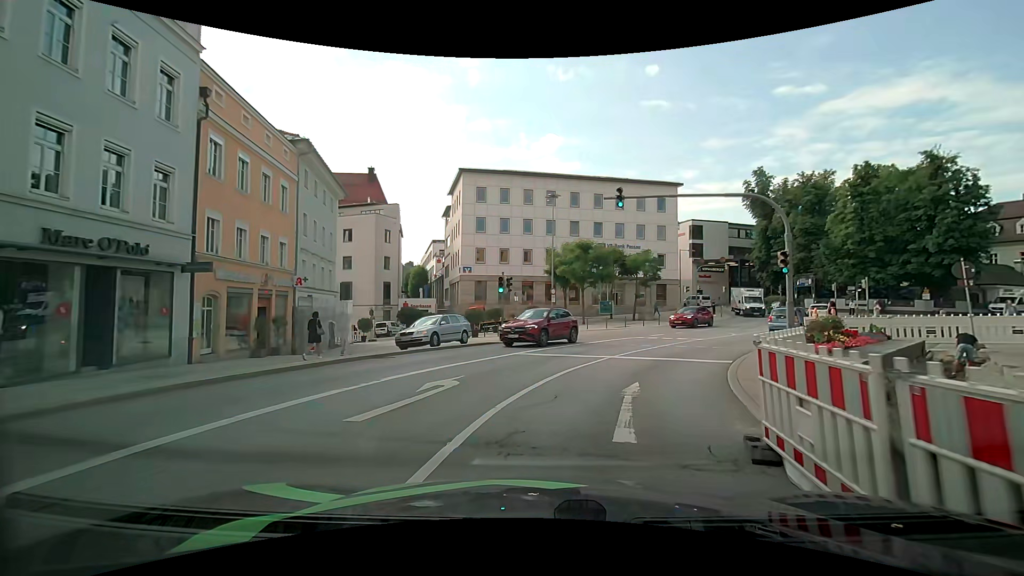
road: primary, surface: asphalt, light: Day
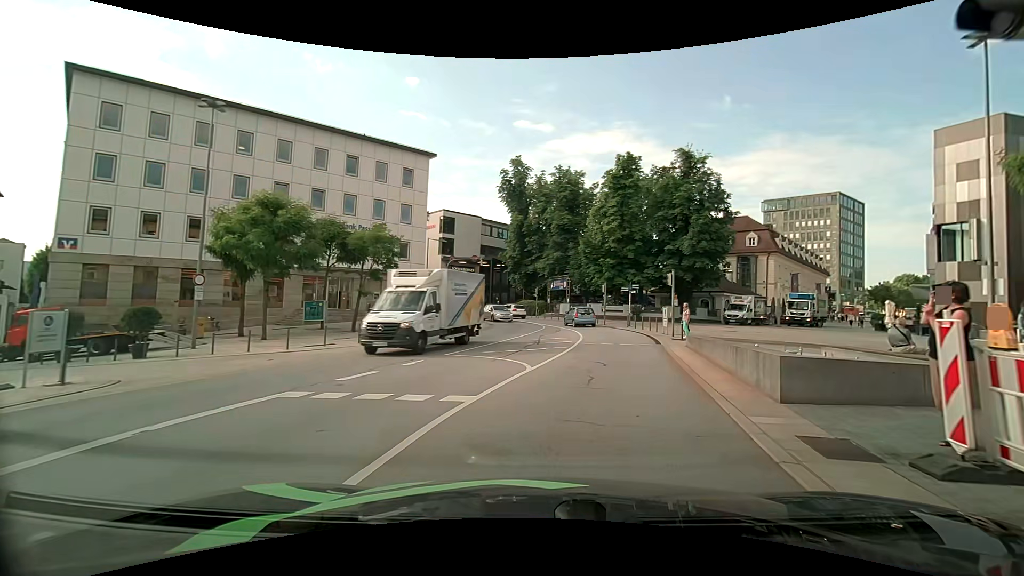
(+5.0, +17.3) m; +31°
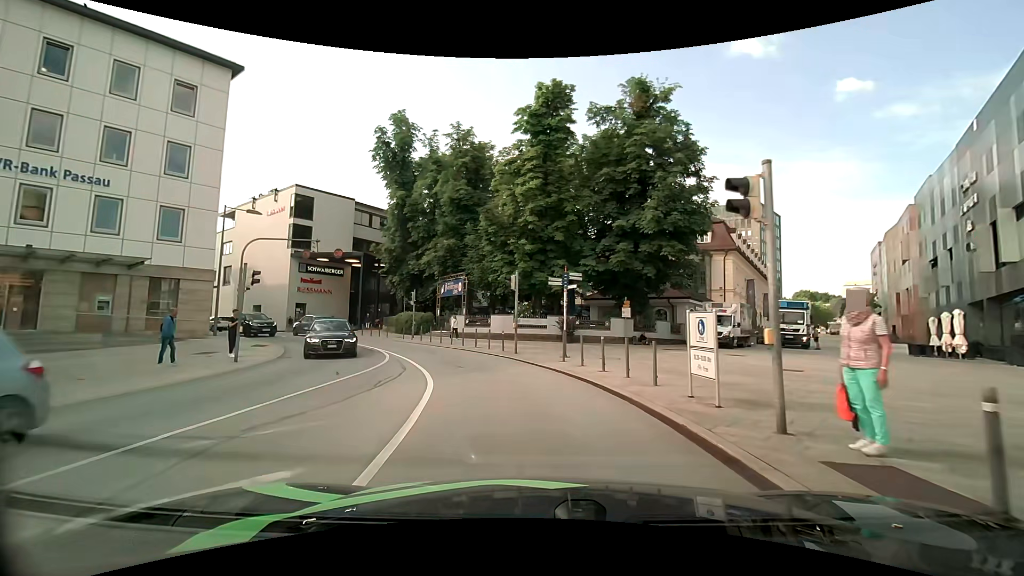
(+2.8, +19.9) m; +10°
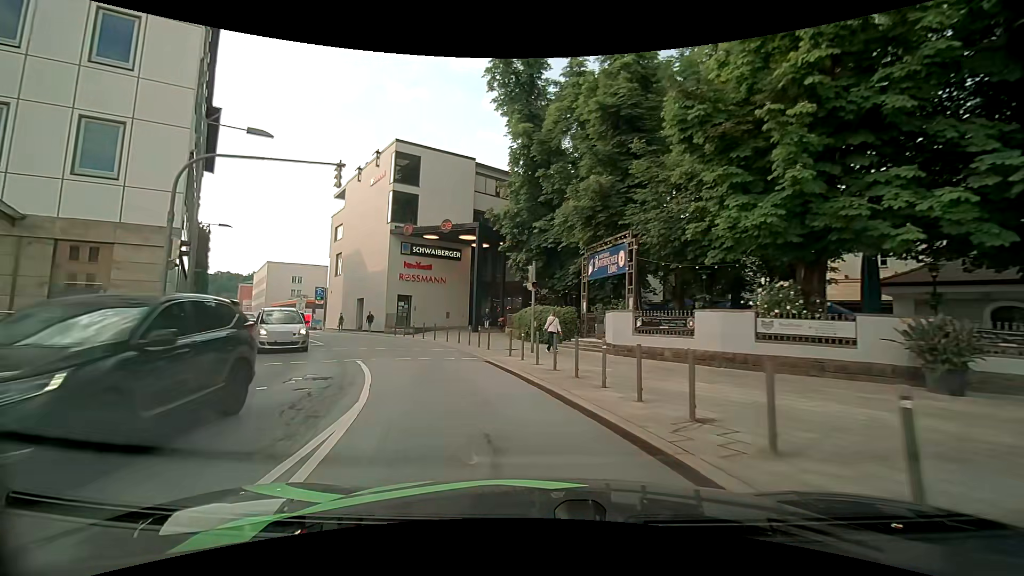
(-2.2, +17.4) m; -17°
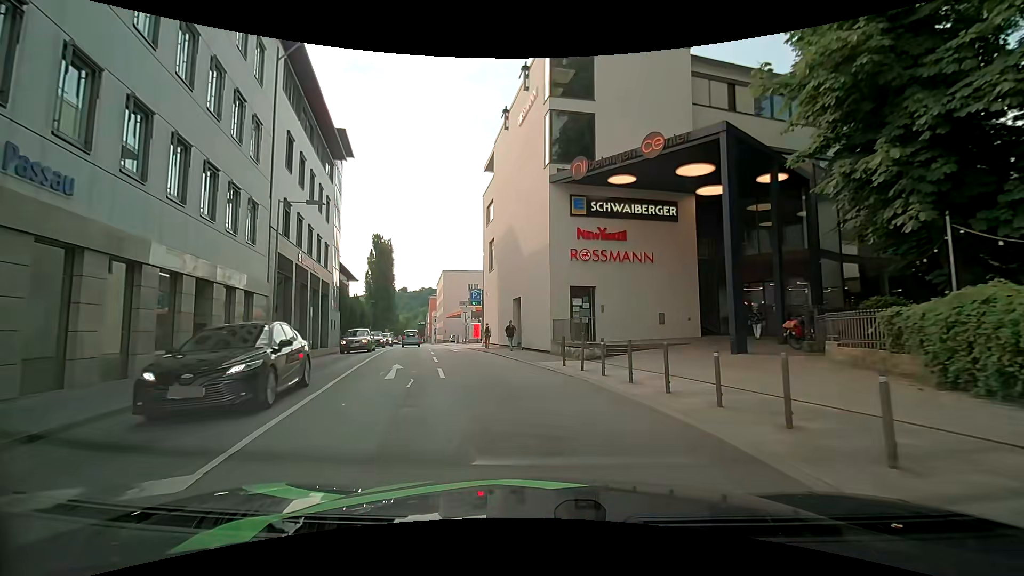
(-4.0, +17.1) m; -22°
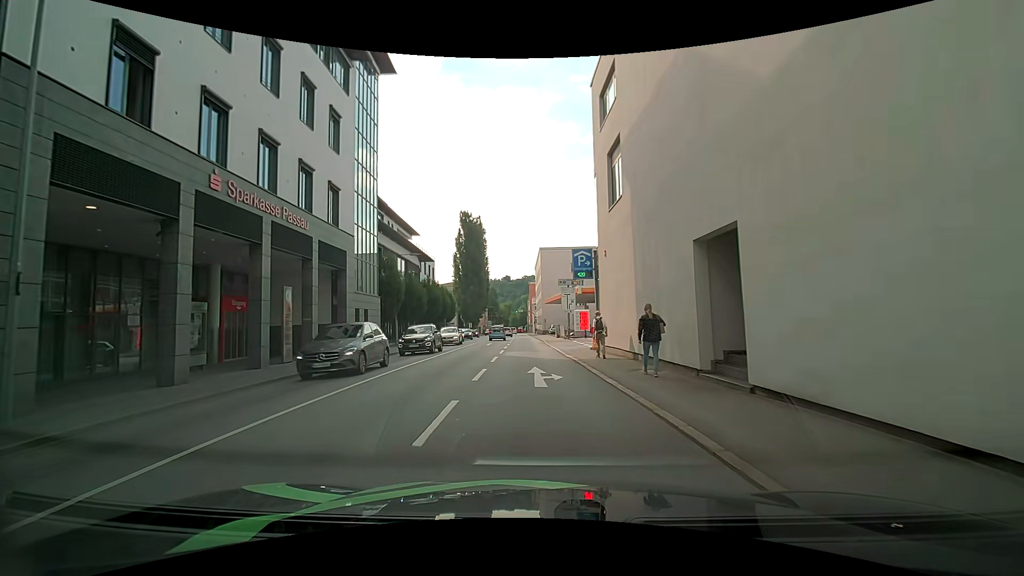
(-2.4, +18.6) m; -11°
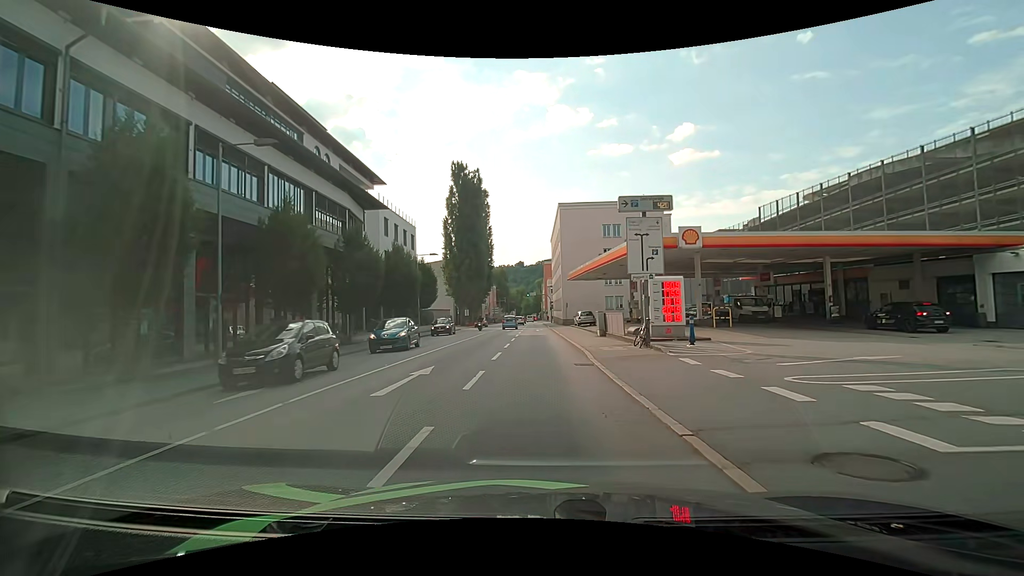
(-1.2, +26.4) m; -3°
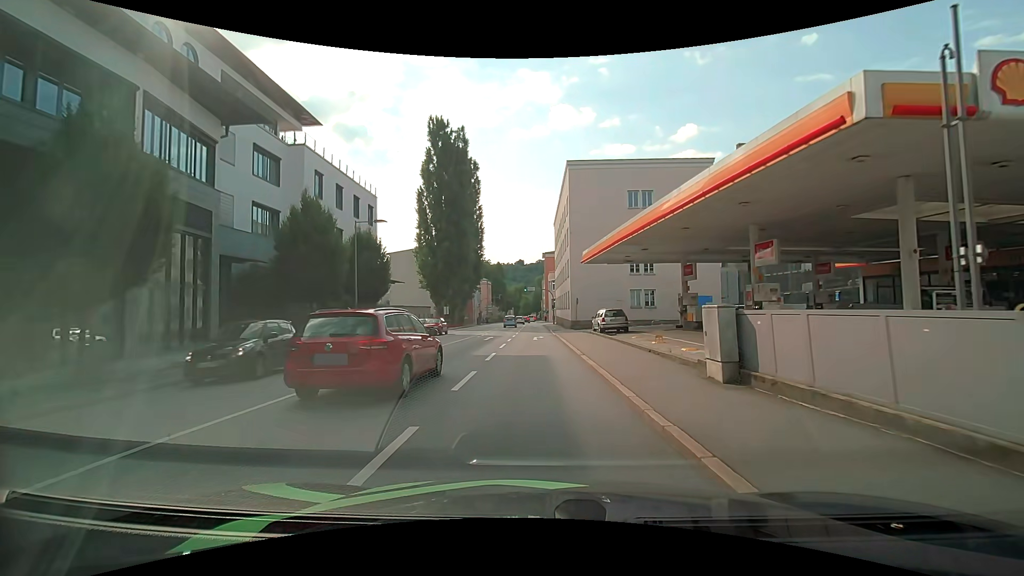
(+0.1, +17.9) m; 0°
